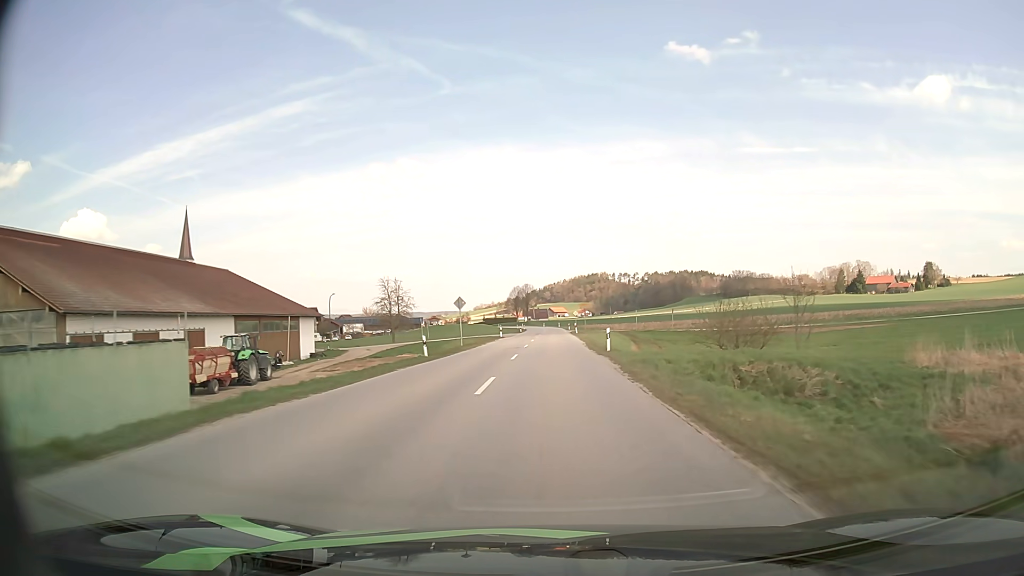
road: secondary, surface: asphalt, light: Day
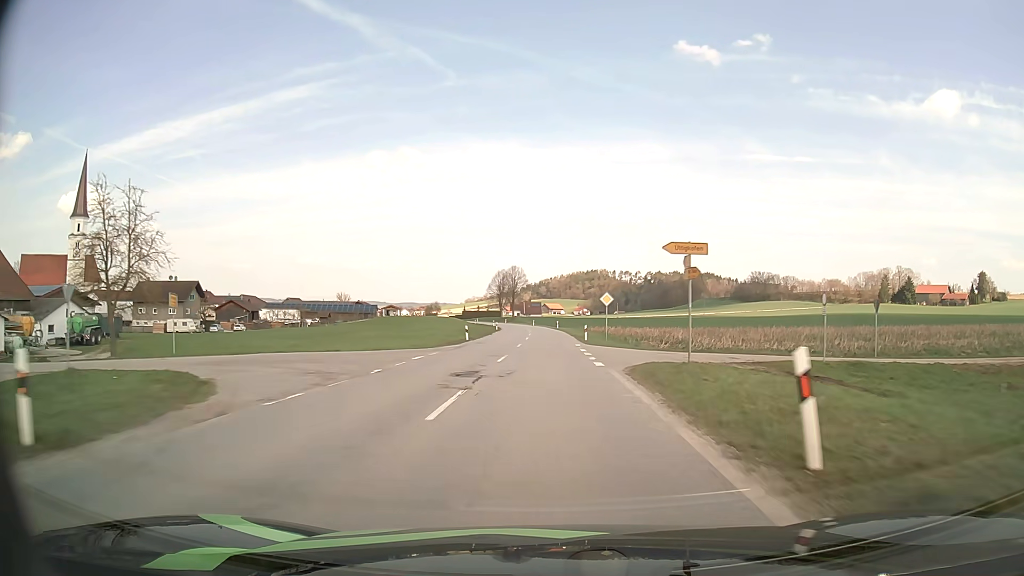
(+0.9, +63.5) m; +1°
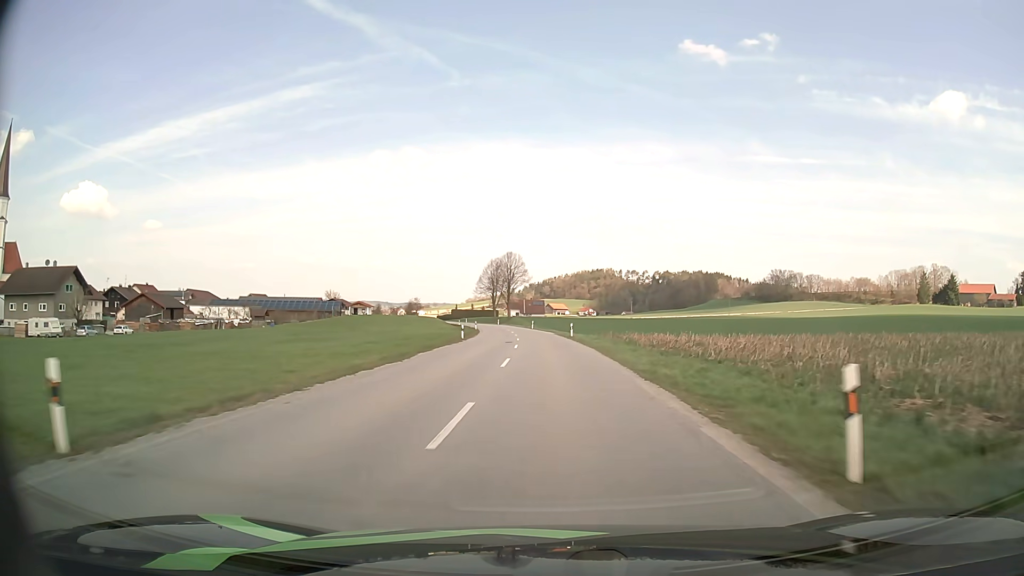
(-0.2, +38.3) m; 0°
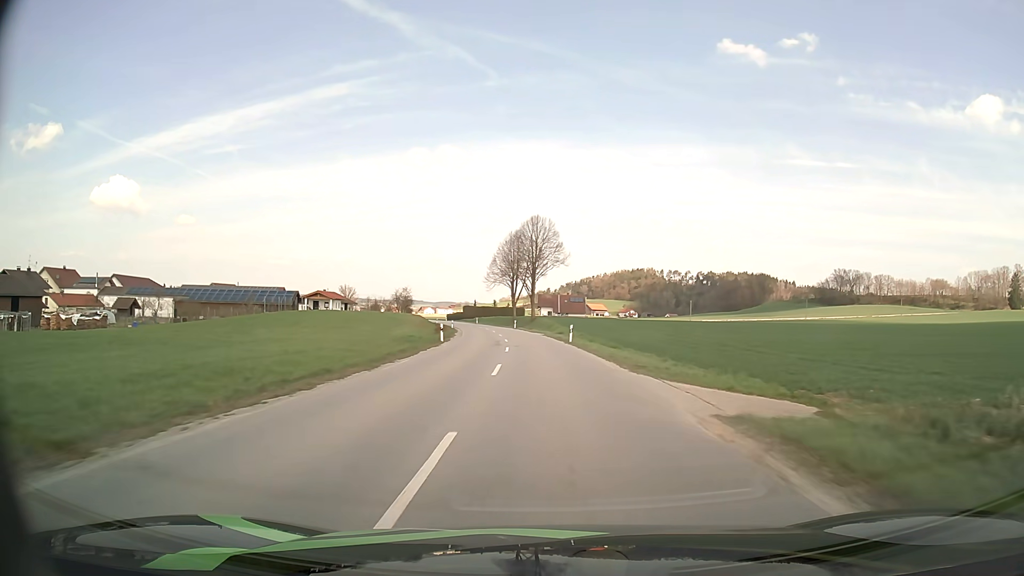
(-1.0, +50.8) m; -3°
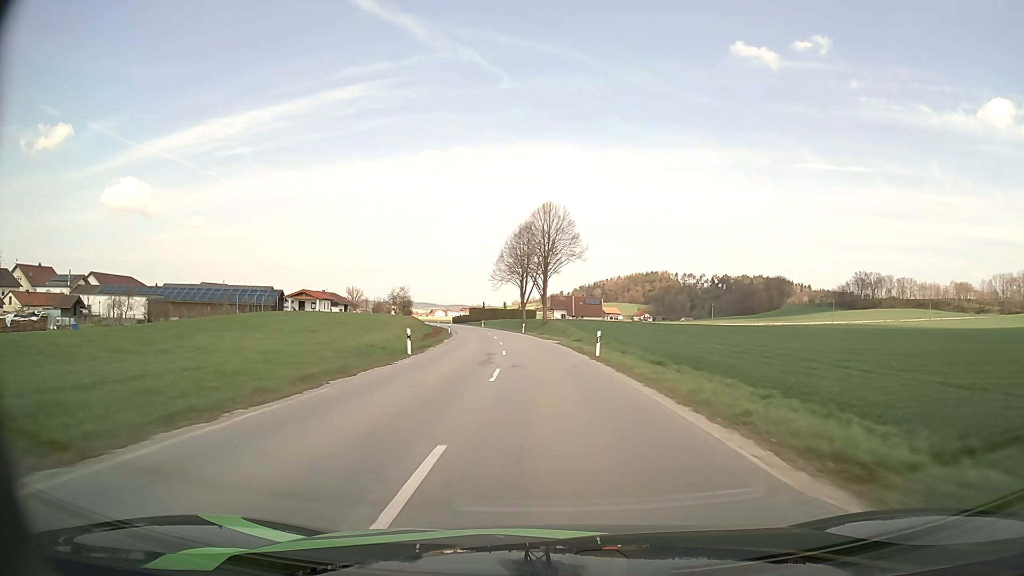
(-0.1, +12.7) m; -1°
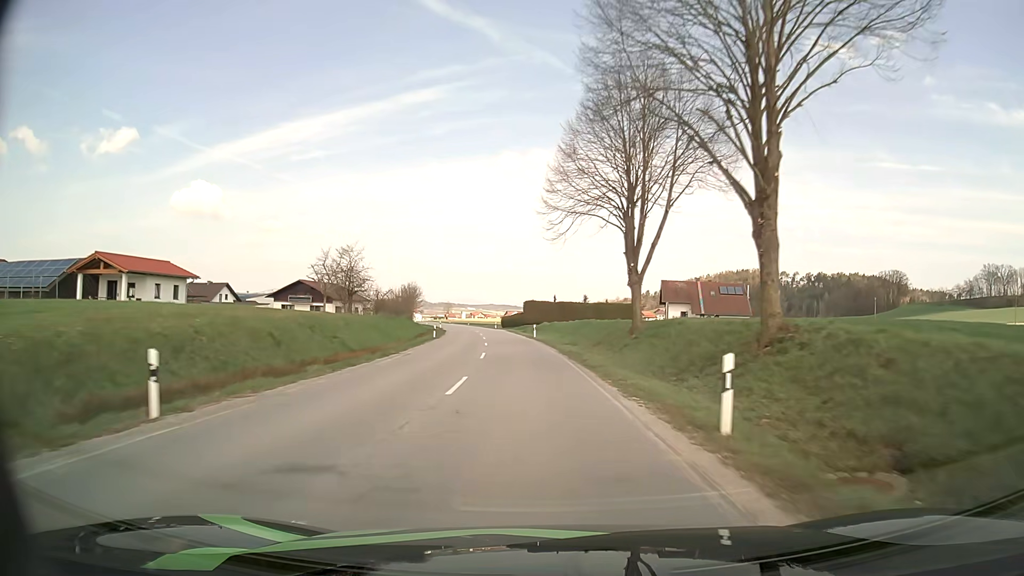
(-3.5, +63.1) m; -7°
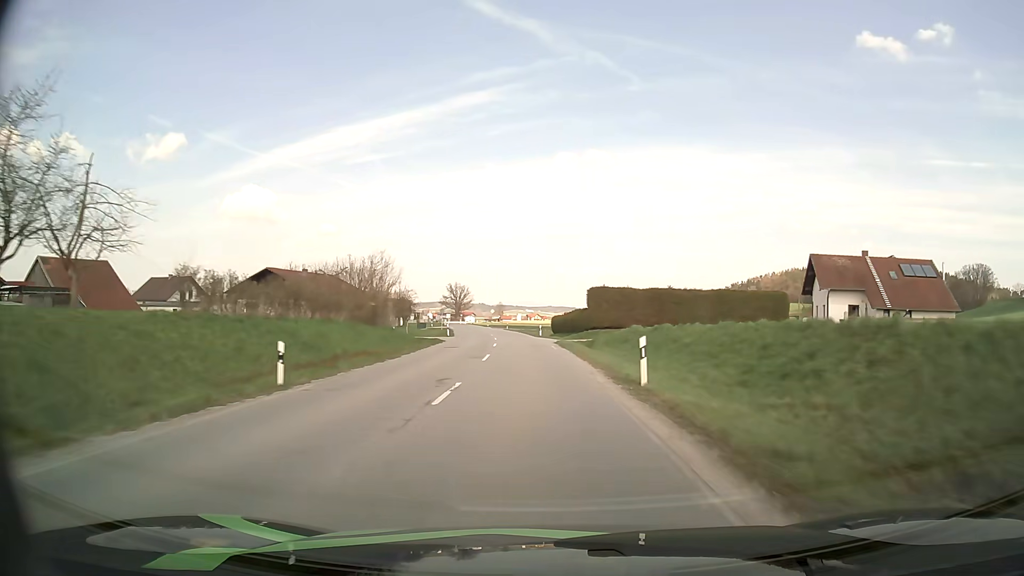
(-1.7, +37.7) m; -5°
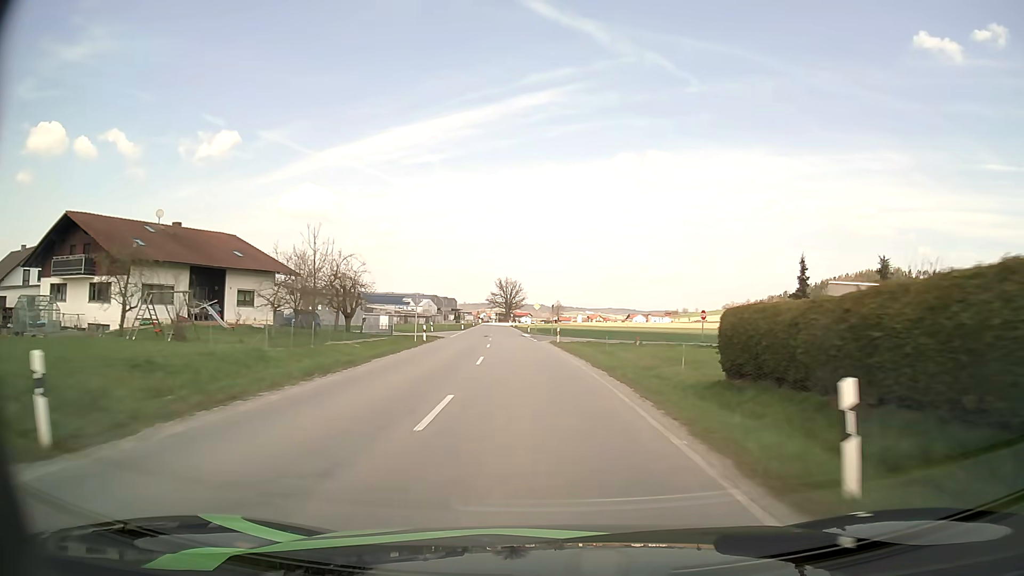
(-2.4, +50.8) m; -5°
(0, +10) (0, +20) (-1, +30) (-2, +40) (-2, +50) (-3, +60) (-4, +70) (-5, +80) (-6, +90) (-7, +100) m
